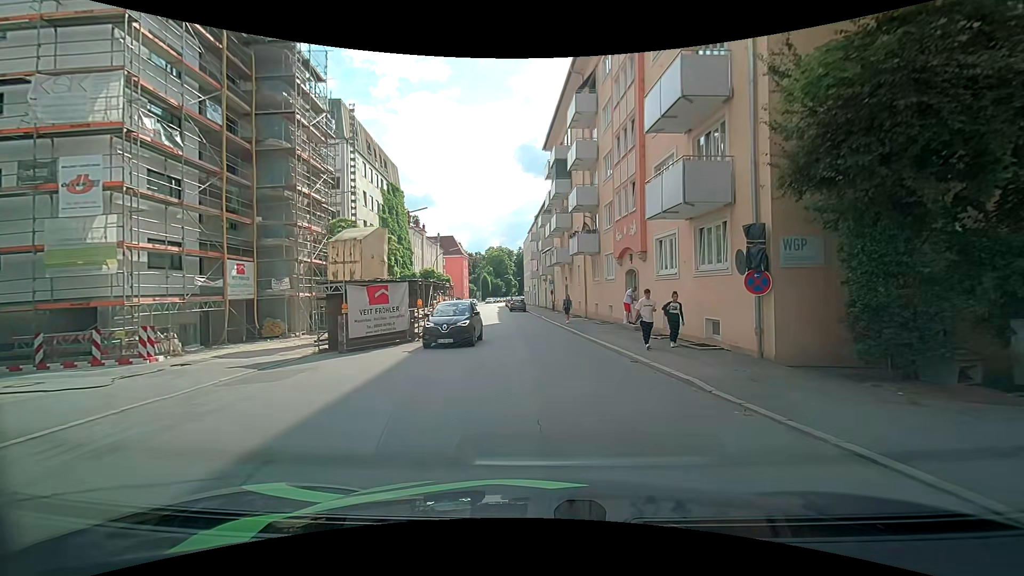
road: tertiary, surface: asphalt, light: Day
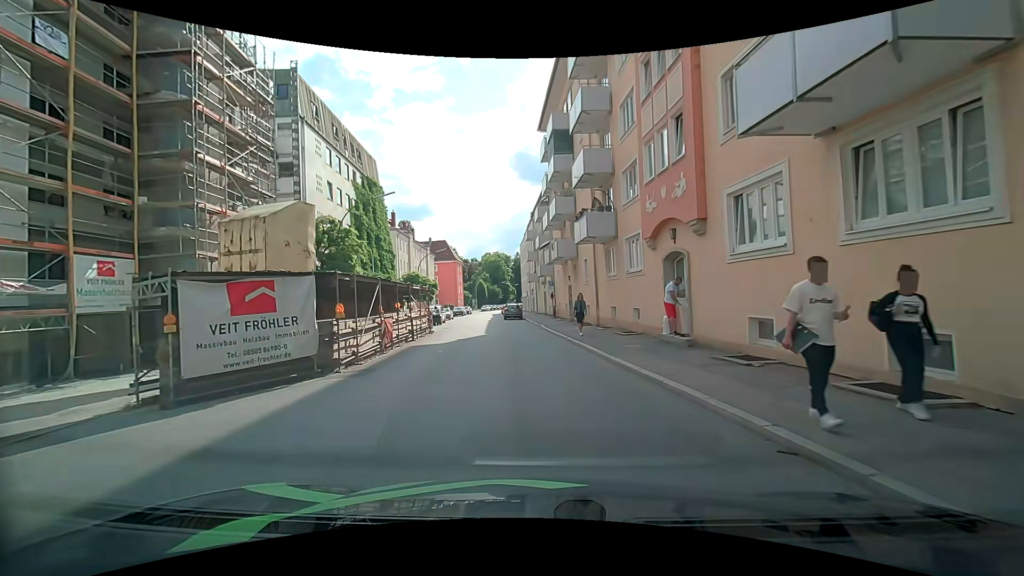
(+0.3, +7.9) m; +1°
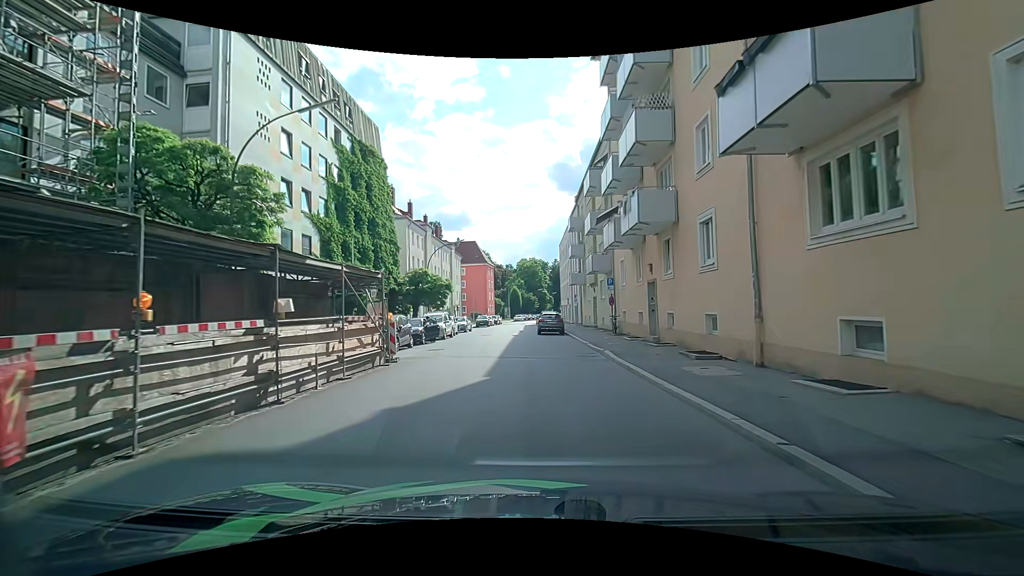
(-0.7, +15.0) m; -5°
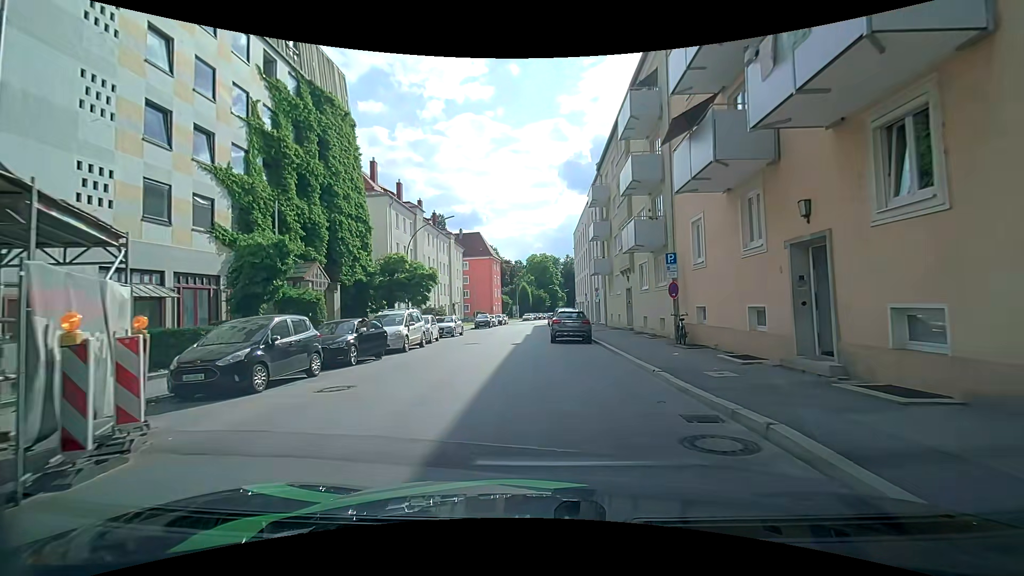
(0.0, +11.3) m; 0°
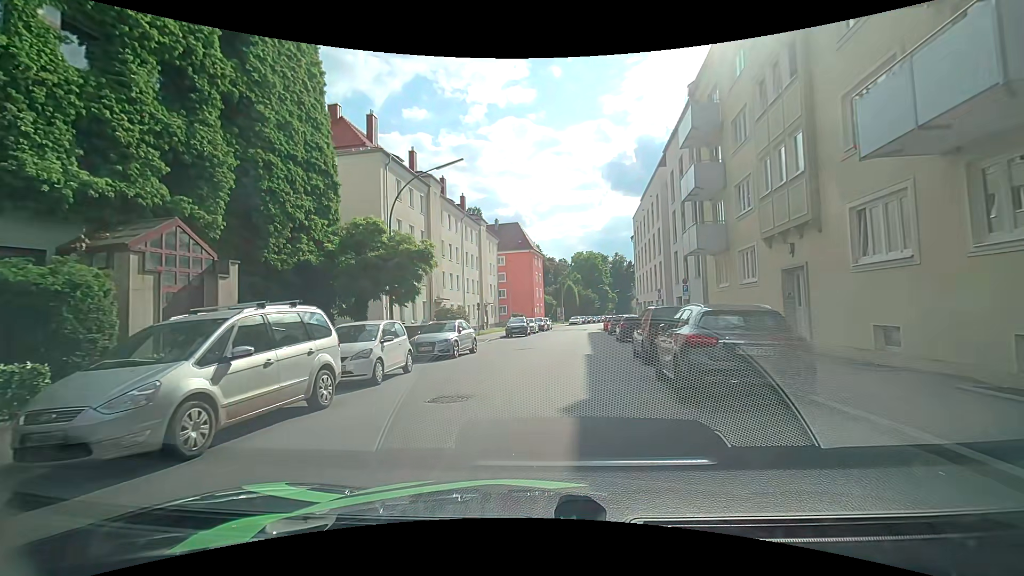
(-0.7, +14.5) m; -5°
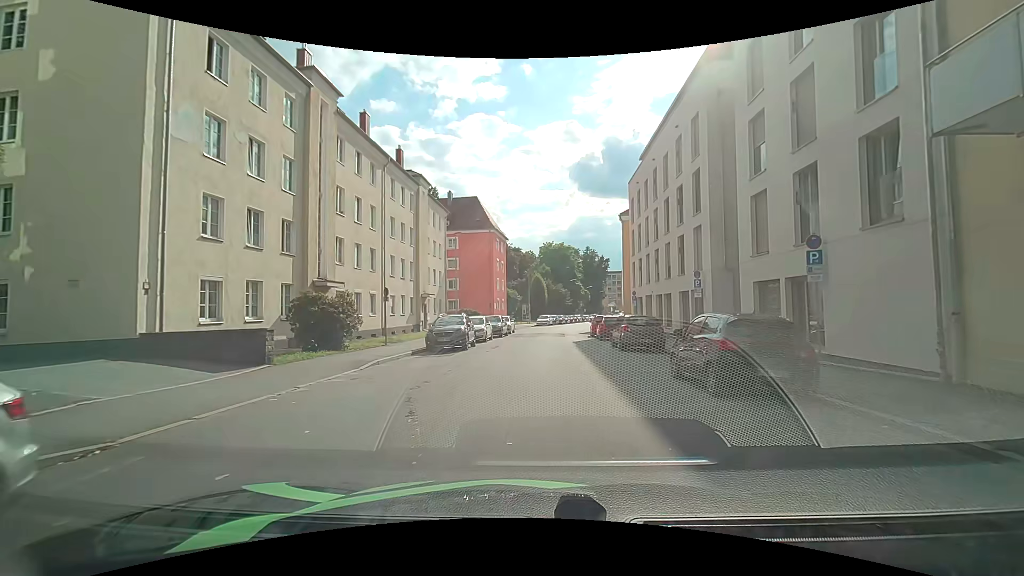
(+0.4, +17.9) m; +4°
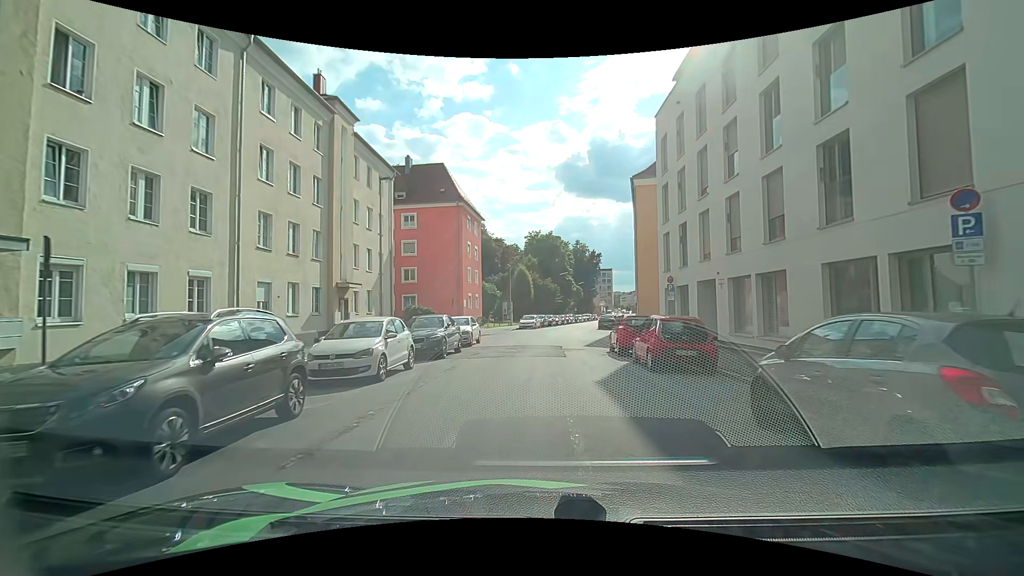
(0.0, +16.3) m; +1°
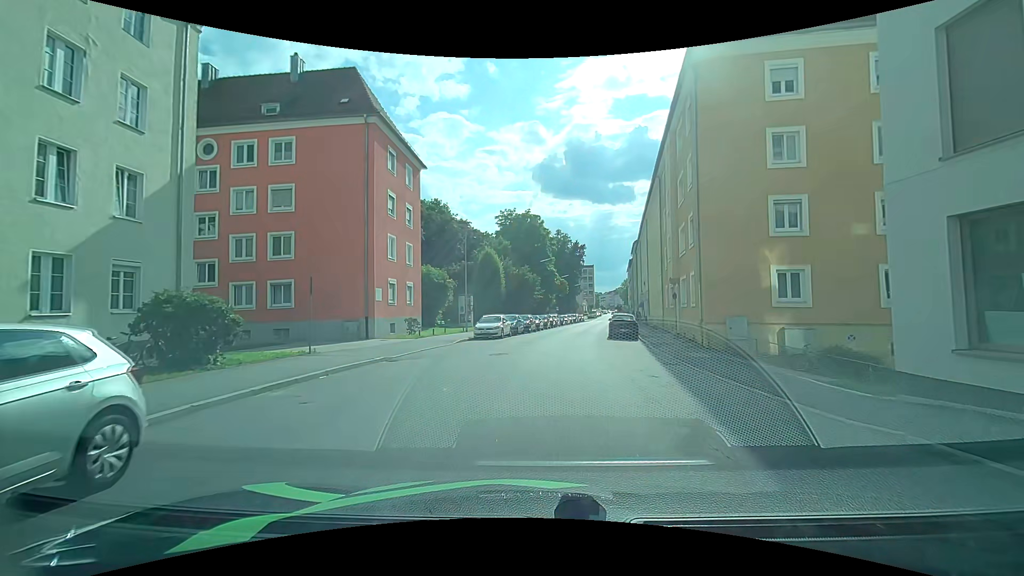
(+0.3, +21.9) m; +3°
(0, +10) (0, +20) (+1, +30) (+2, +40) (+3, +50) (+5, +60) (+6, +70) (+7, +80) (+9, +89) (+10, +99) m
